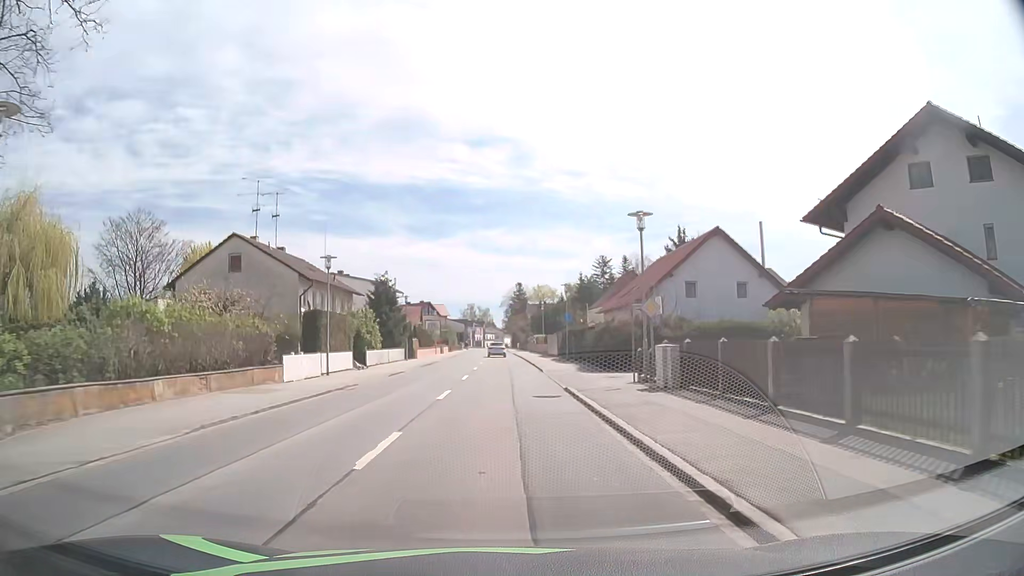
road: primary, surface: asphalt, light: Day
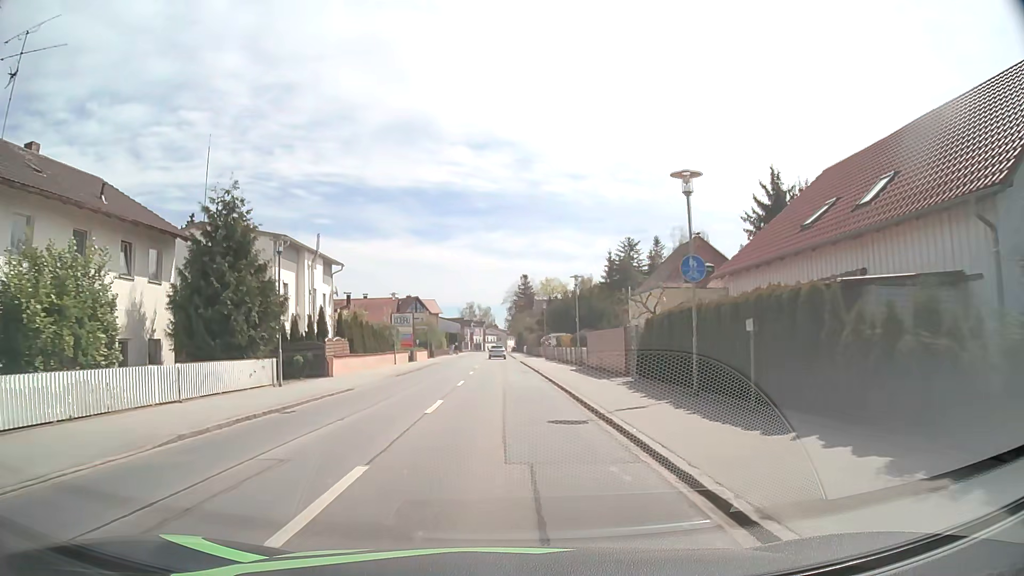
(0.0, +29.8) m; -1°
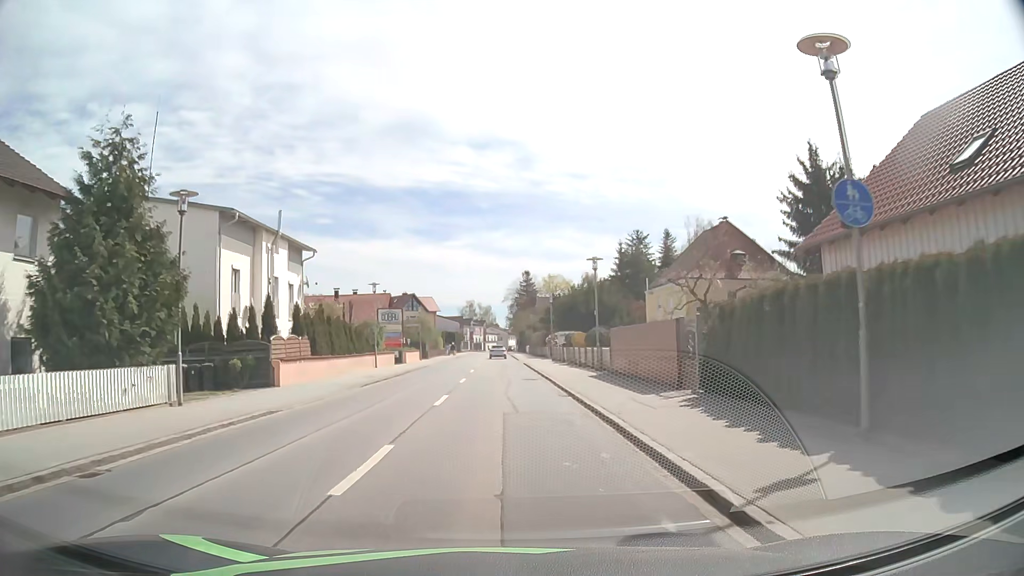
(0.0, +7.4) m; 0°
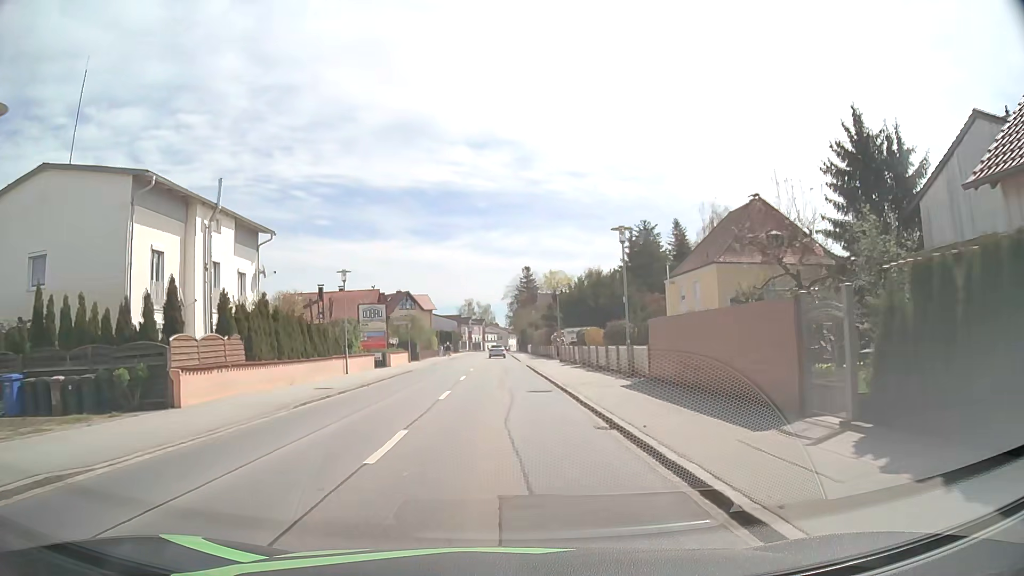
(0.0, +7.4) m; +1°
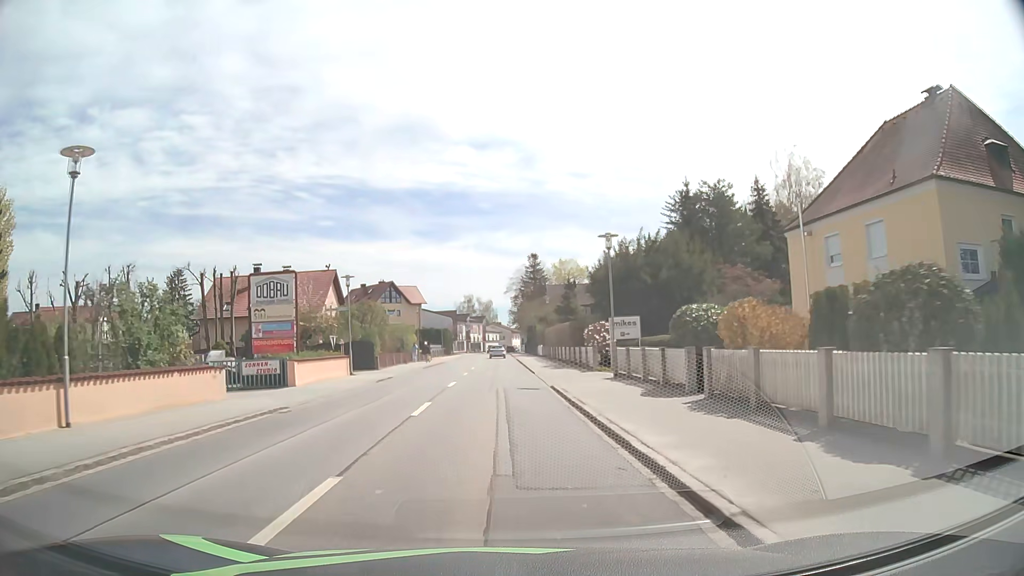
(-0.1, +22.1) m; -1°
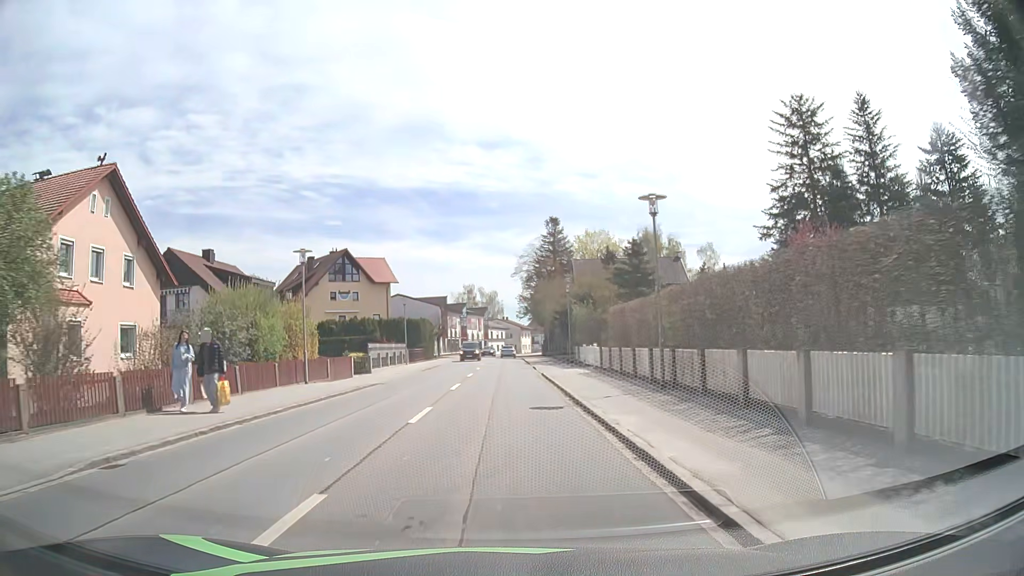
(-0.4, +36.9) m; -1°
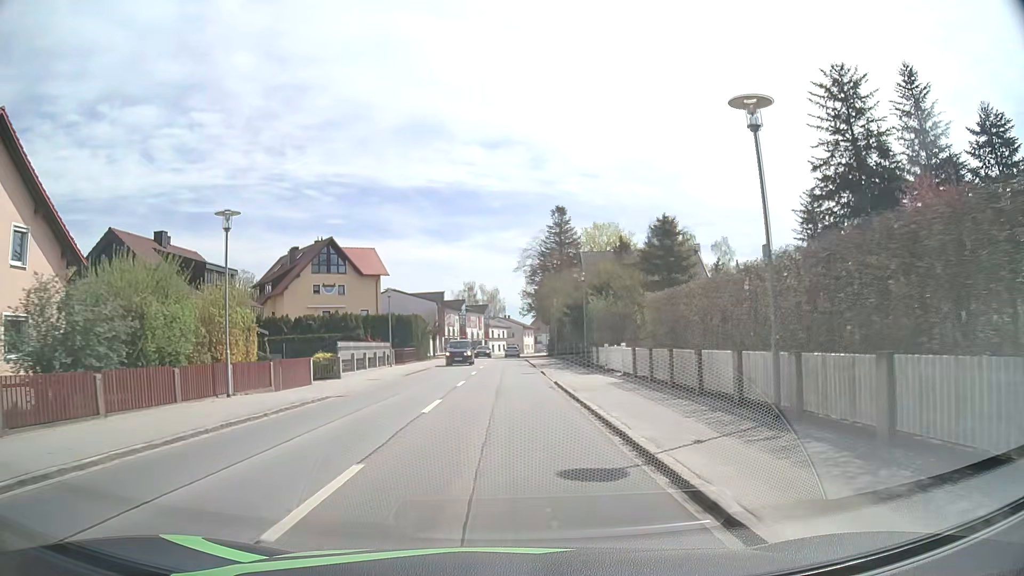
(0.0, +7.4) m; 0°
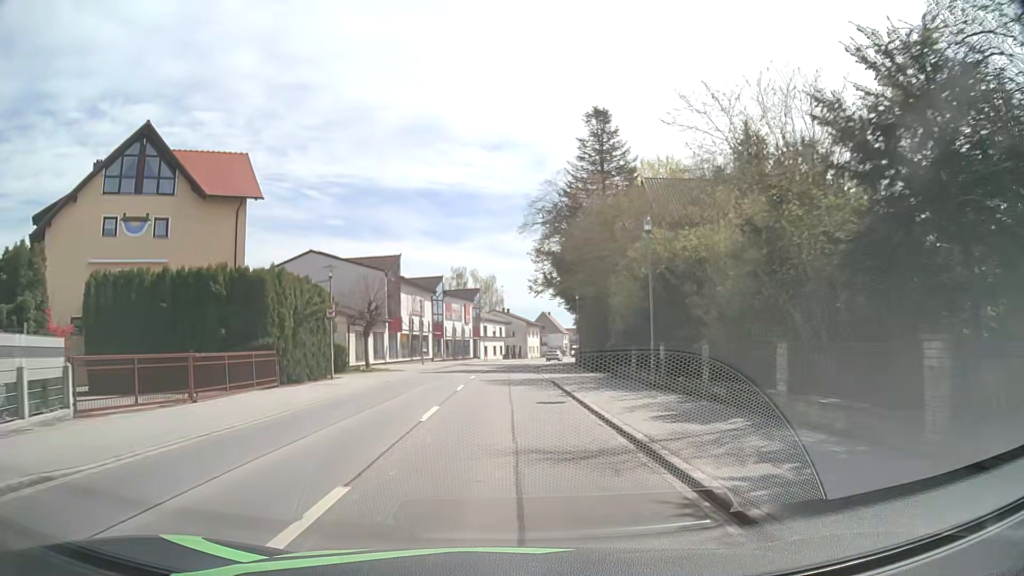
(0.0, +37.4) m; 0°
(0, +10) (0, +20) (0, +30) (0, +40) (+1, +50) (+2, +60) (+3, +70) (+5, +80) (+7, +89) (+9, +99) m
